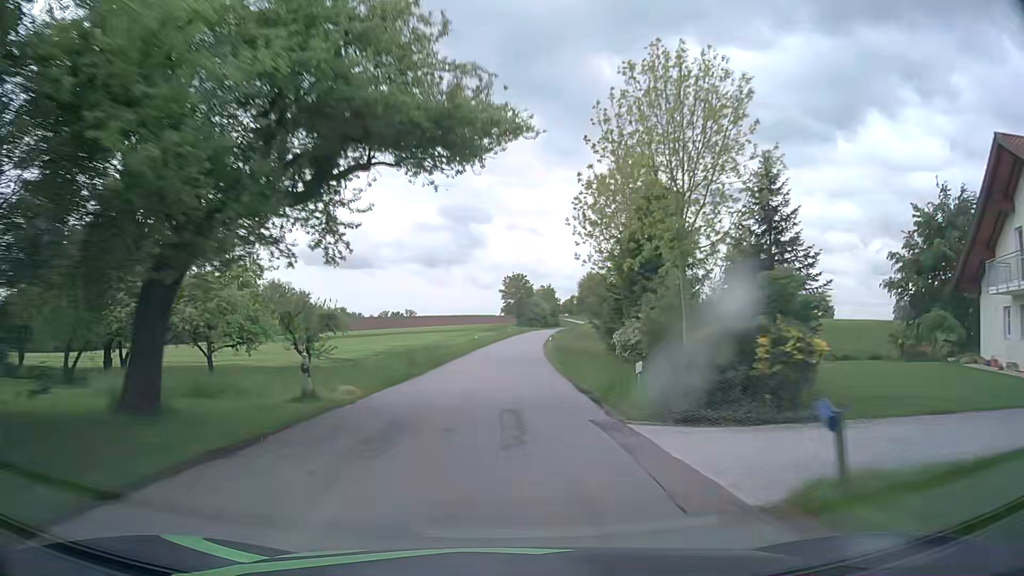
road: tertiary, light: Day
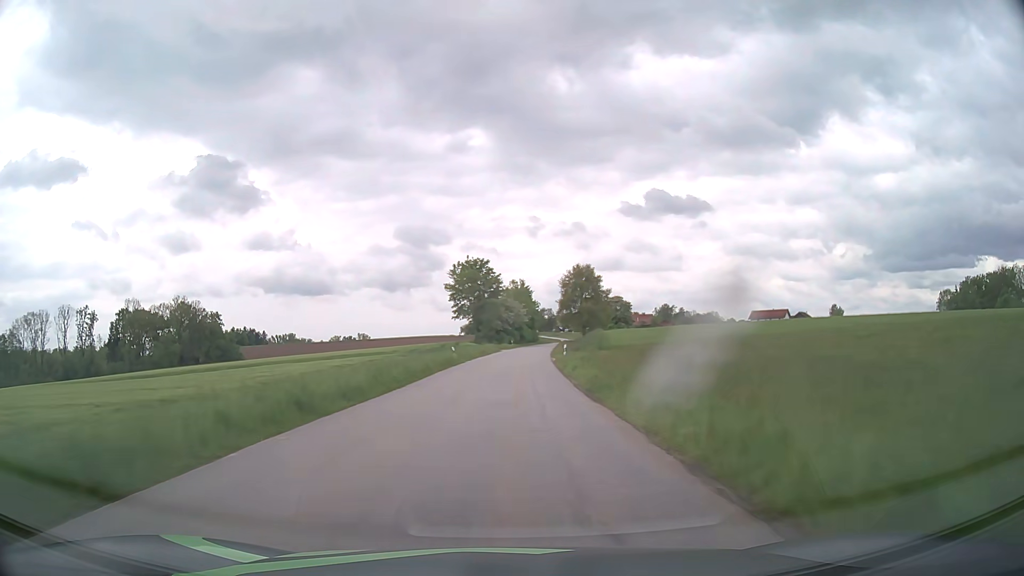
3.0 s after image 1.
(+1.6, +63.8) m; +3°
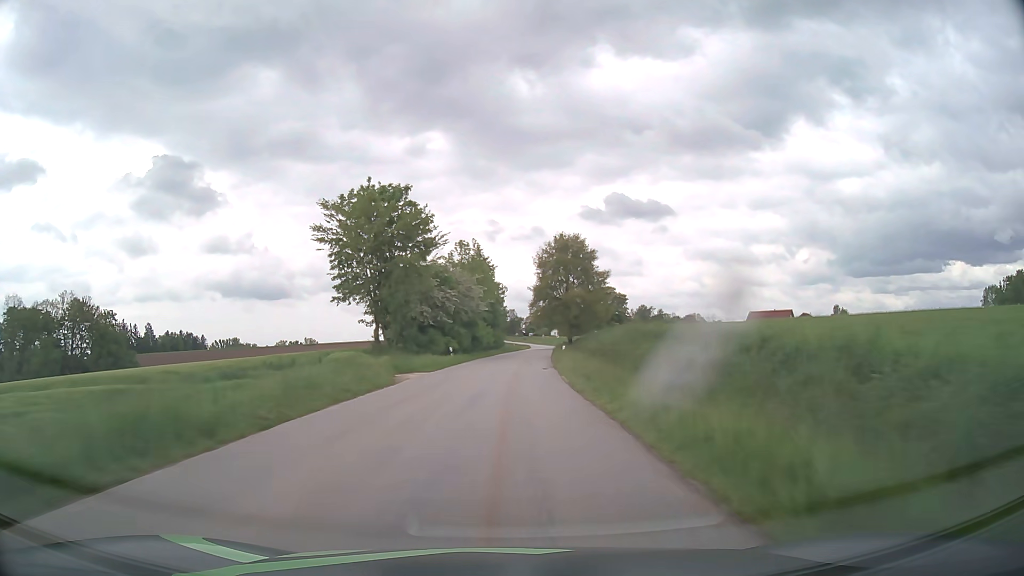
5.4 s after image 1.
(+1.7, +52.1) m; +4°
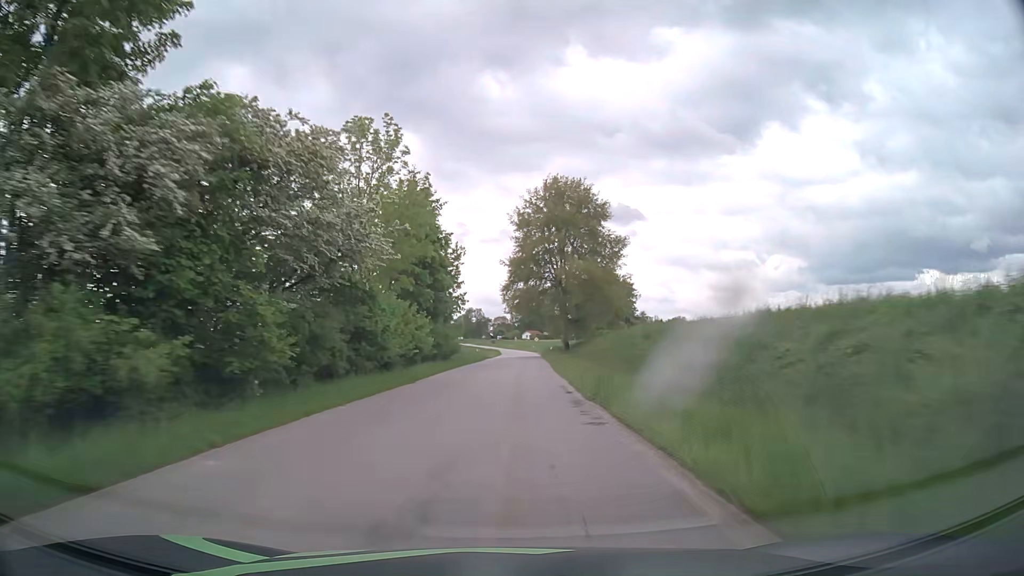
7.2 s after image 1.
(+0.8, +39.4) m; +3°
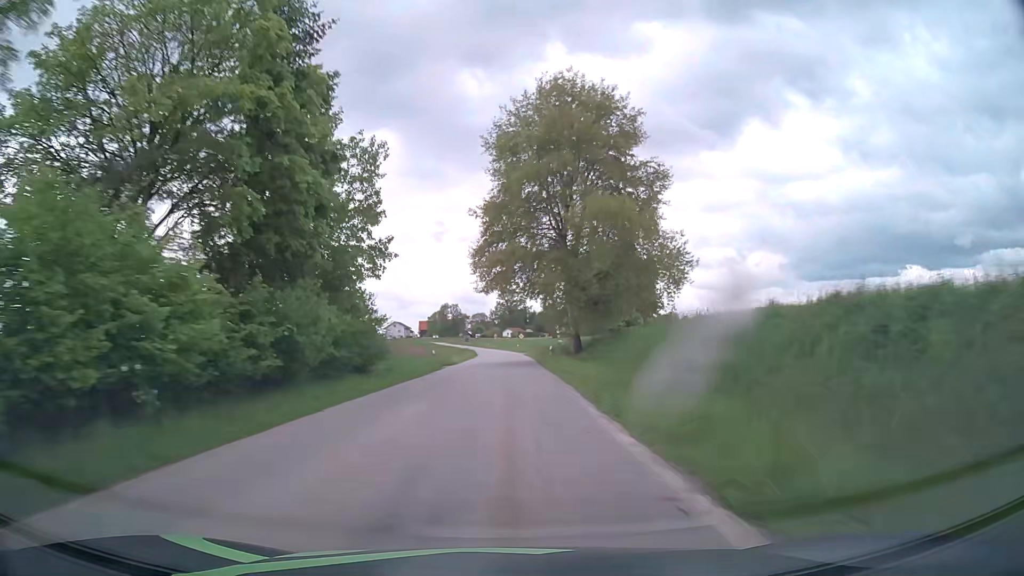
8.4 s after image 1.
(+0.5, +26.2) m; +2°
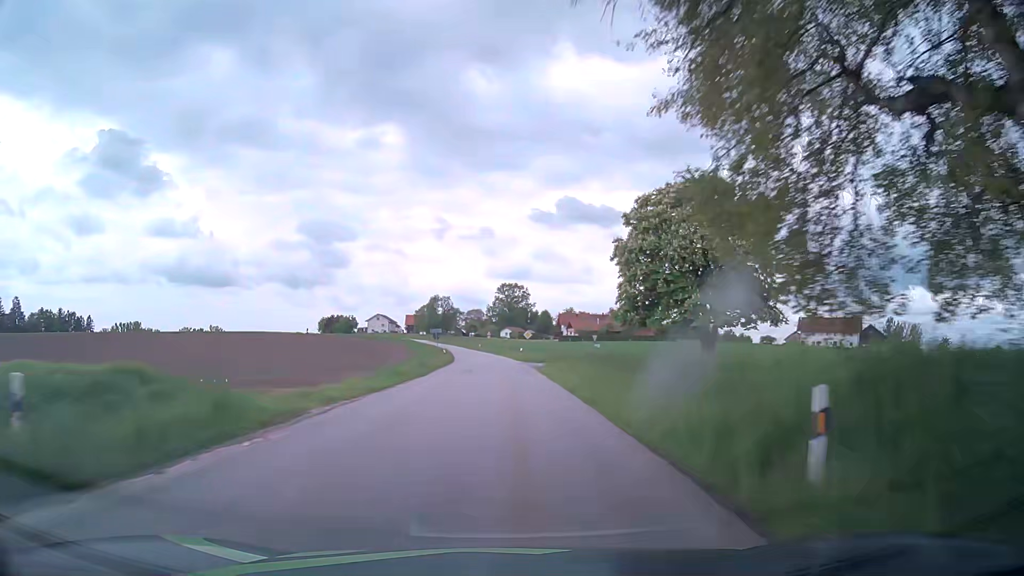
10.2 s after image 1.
(0.0, +38.9) m; 0°
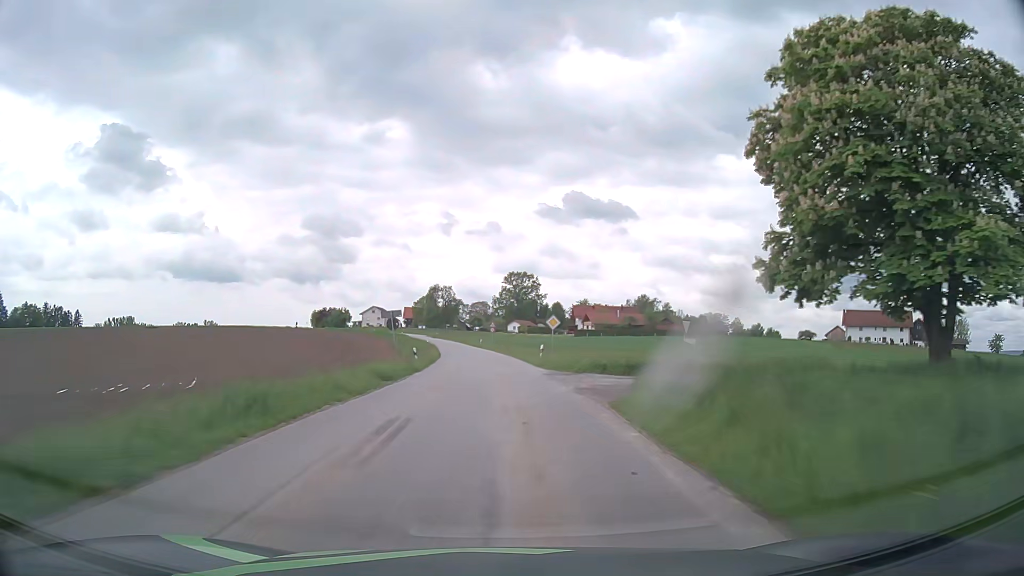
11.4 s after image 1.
(+0.1, +24.7) m; 0°
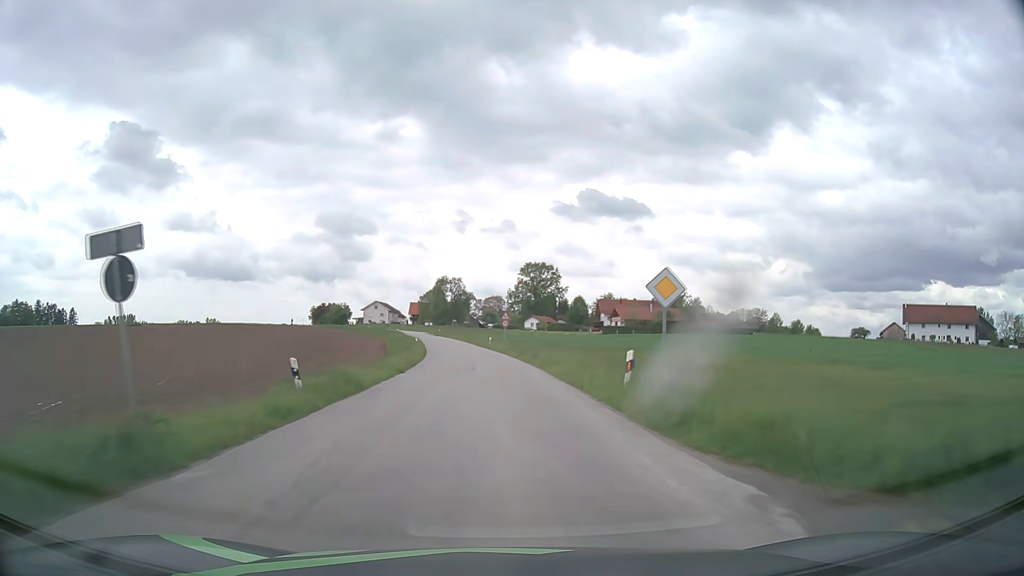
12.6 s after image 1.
(-0.2, +23.8) m; -1°
(0, +10) (0, +20) (-1, +30) (-2, +40) (-3, +50) (-4, +60) (-5, +70) (-6, +80) (-8, +89) (-10, +99) m
